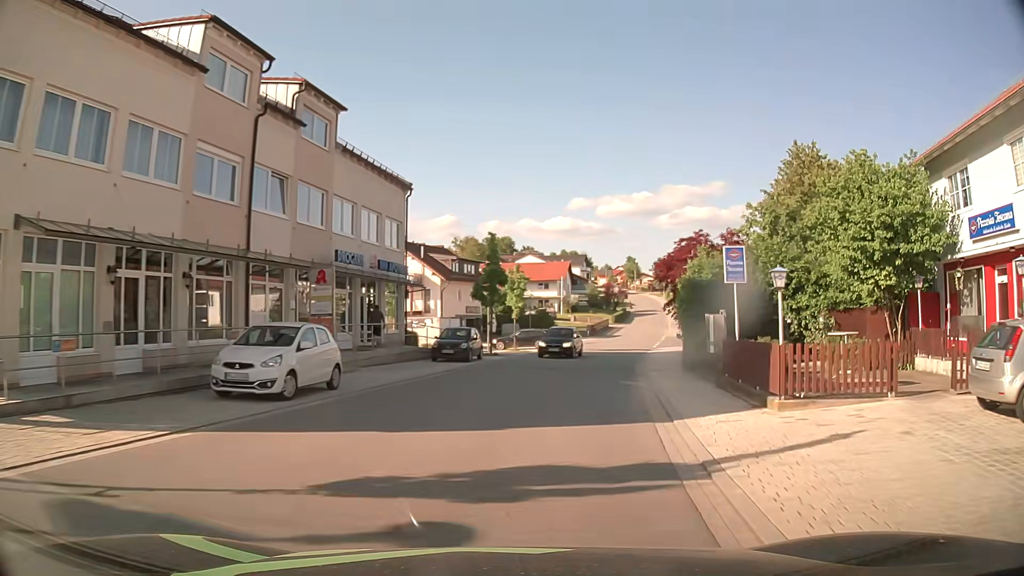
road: tertiary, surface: asphalt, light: Day
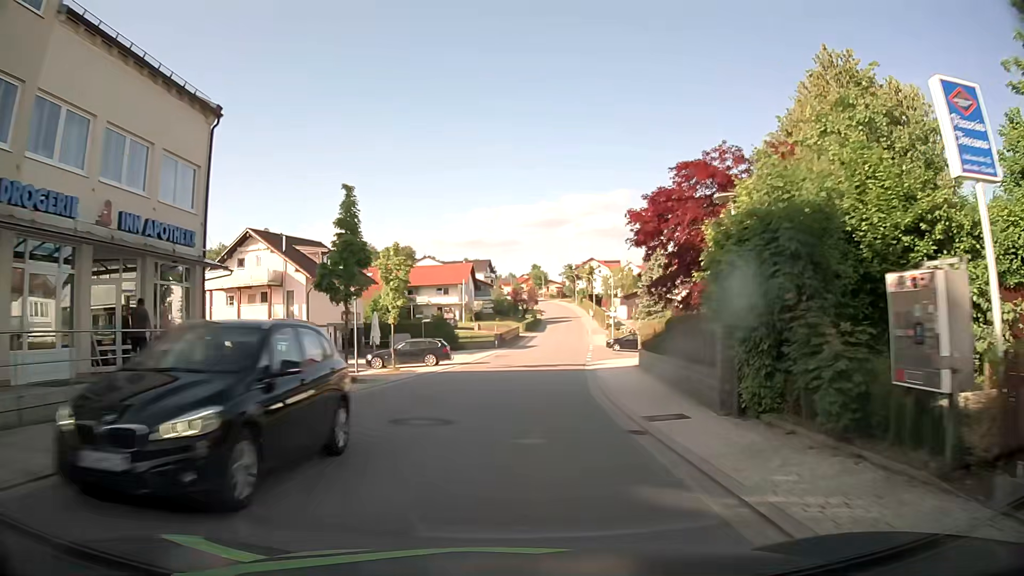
(+1.1, +13.6) m; +8°
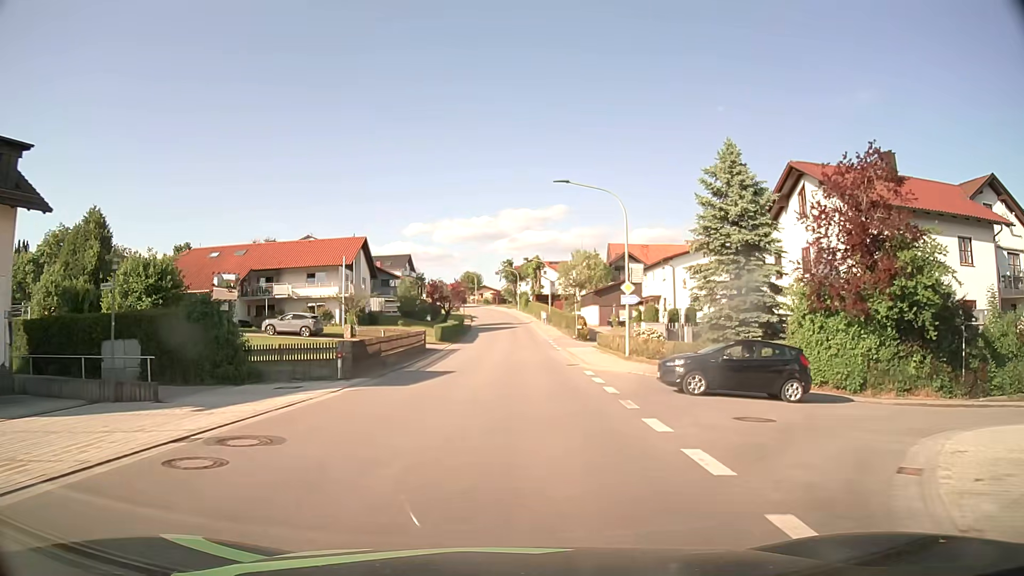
(+2.3, +35.3) m; +6°
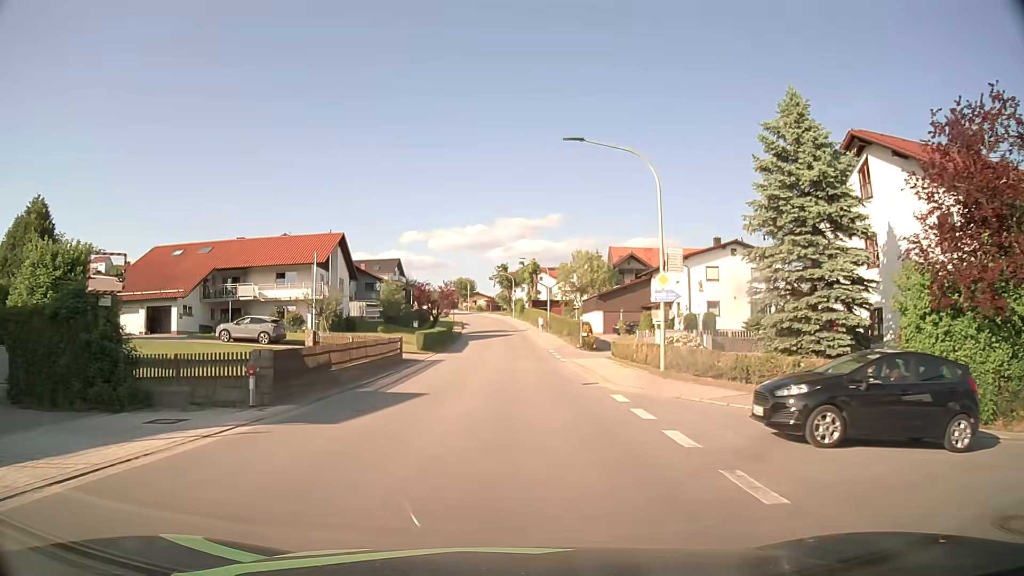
(+0.1, +7.1) m; 0°
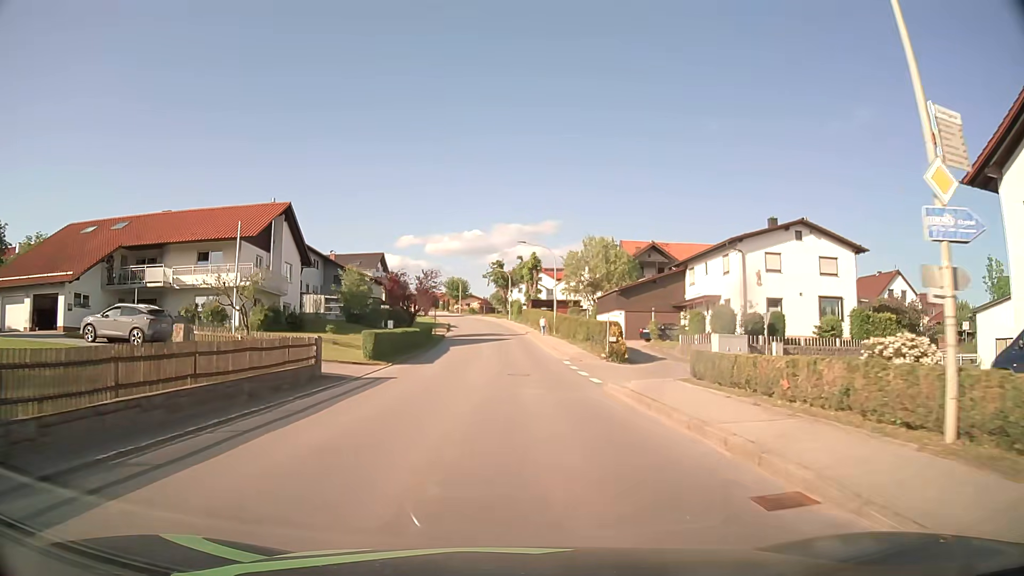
(+0.1, +14.2) m; +1°
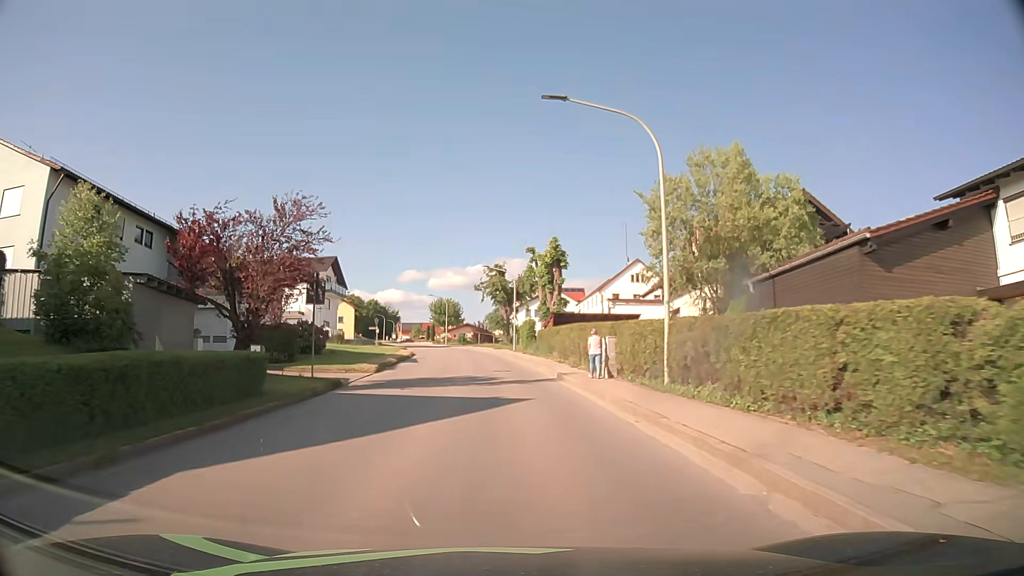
(+0.2, +35.9) m; 0°
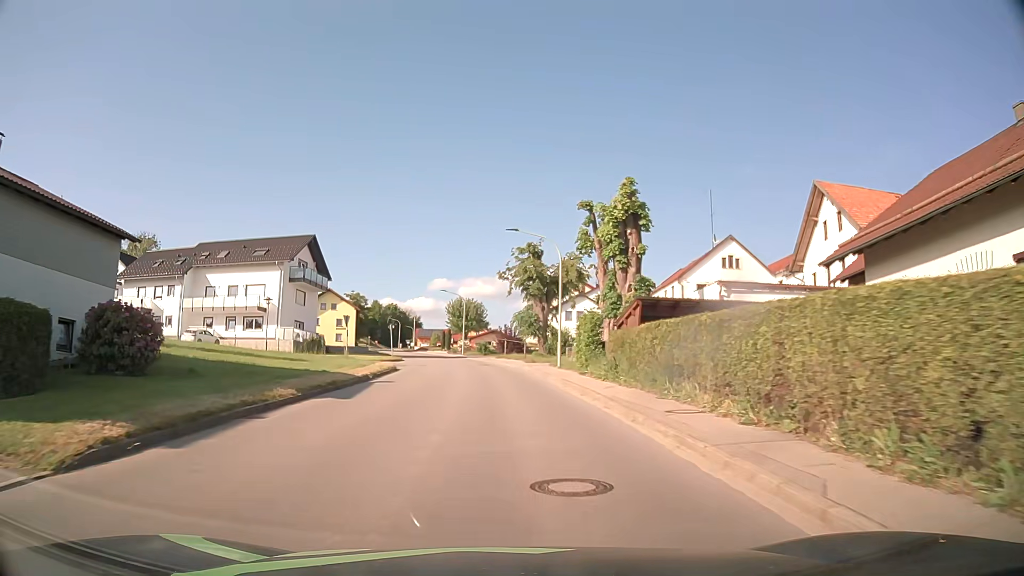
(-0.4, +22.4) m; -2°
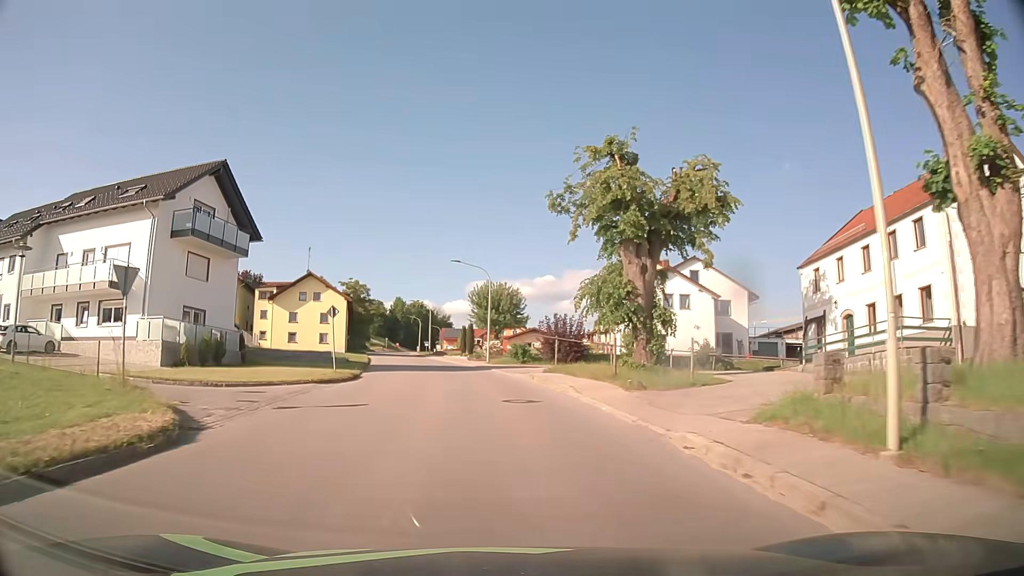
(-0.8, +28.8) m; -3°
(0, +10) (-1, +20) (-2, +30) (-3, +40) (-5, +50) (-7, +59) (-9, +69) (-11, +79) (-14, +89) (-16, +99) m
